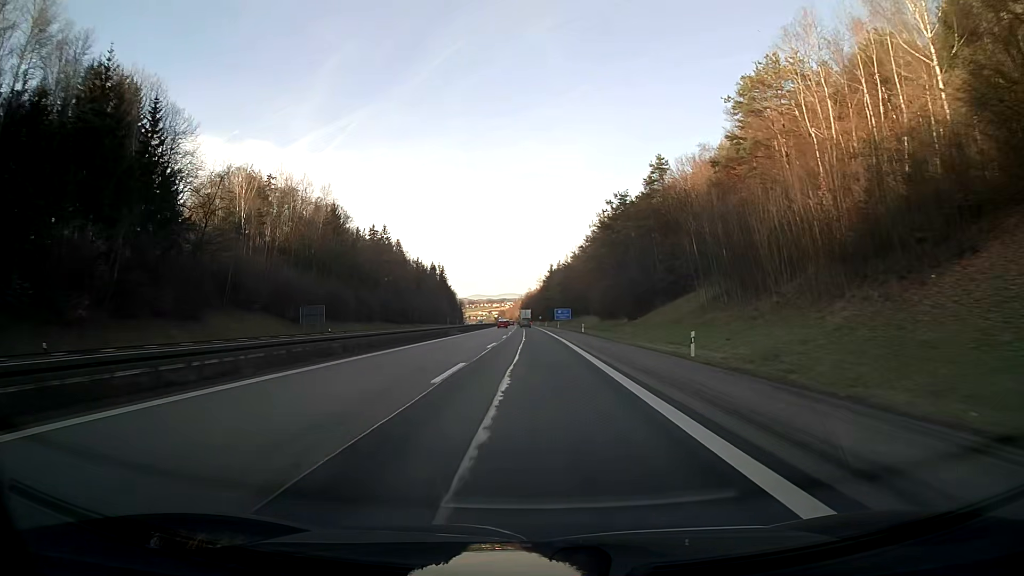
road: motorway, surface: asphalt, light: Day
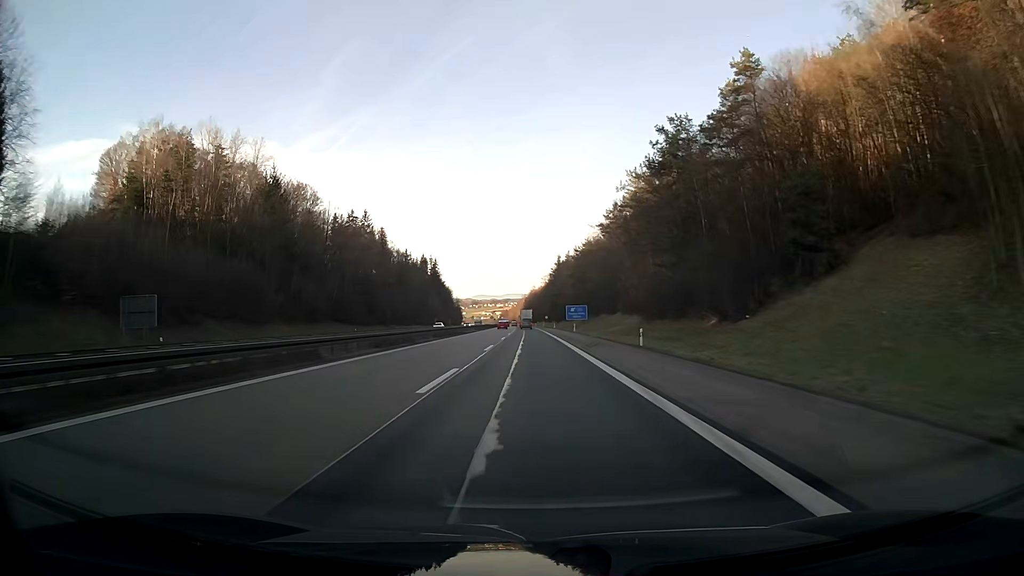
(-0.1, +38.1) m; 0°
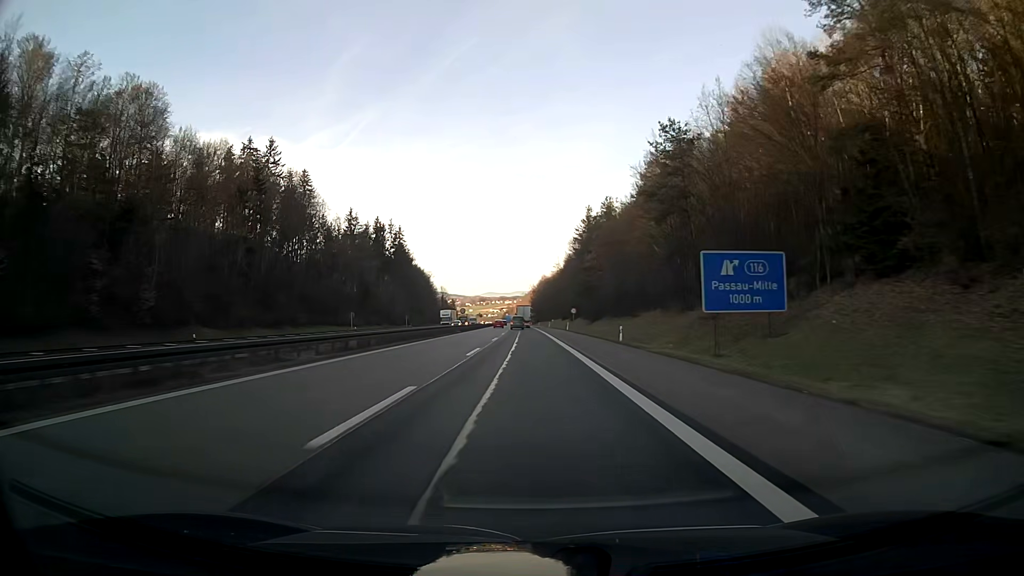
(-0.6, +95.4) m; -1°
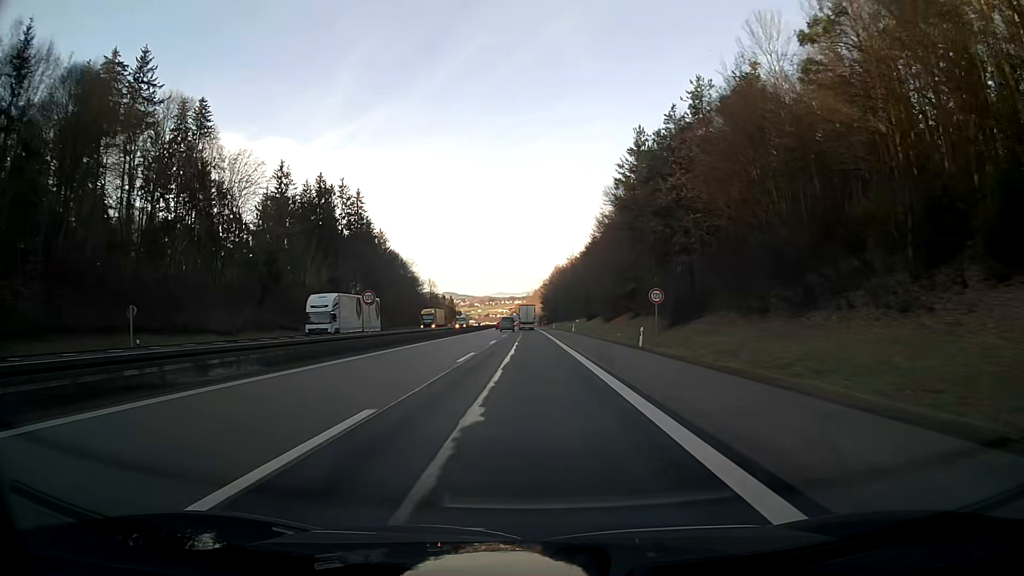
(-0.4, +57.2) m; -1°
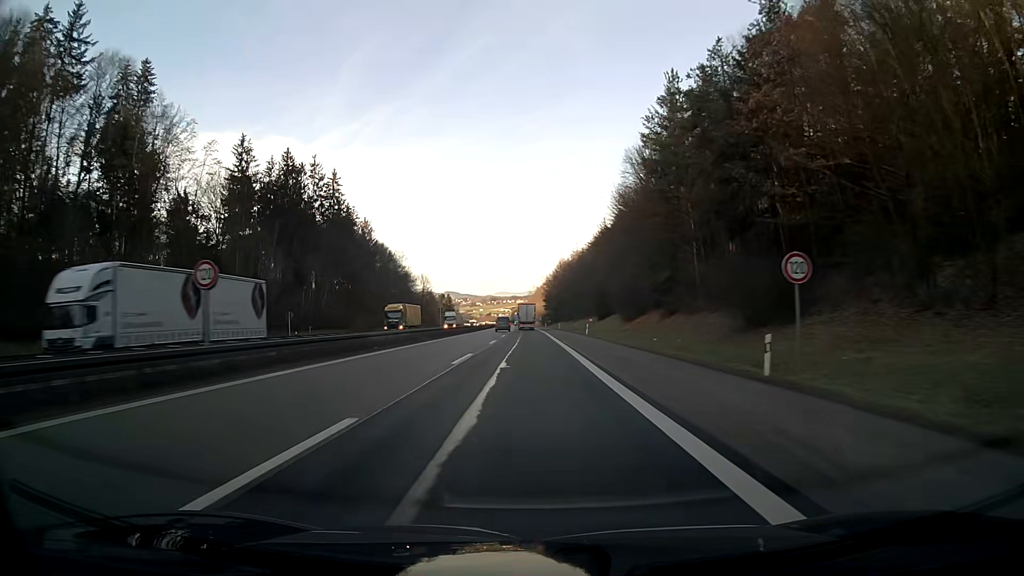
(0.0, +19.1) m; 0°
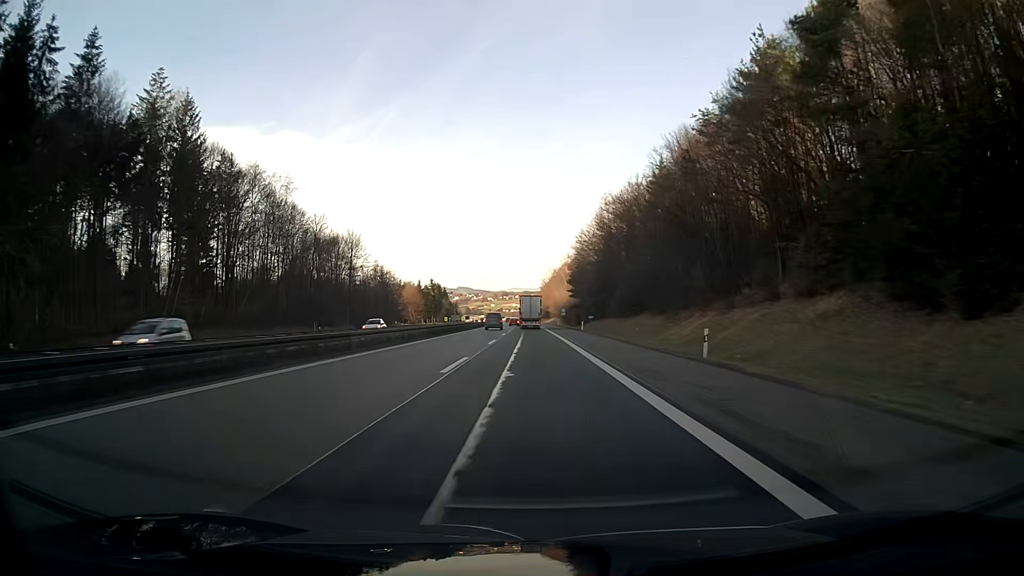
(-1.0, +94.5) m; -1°
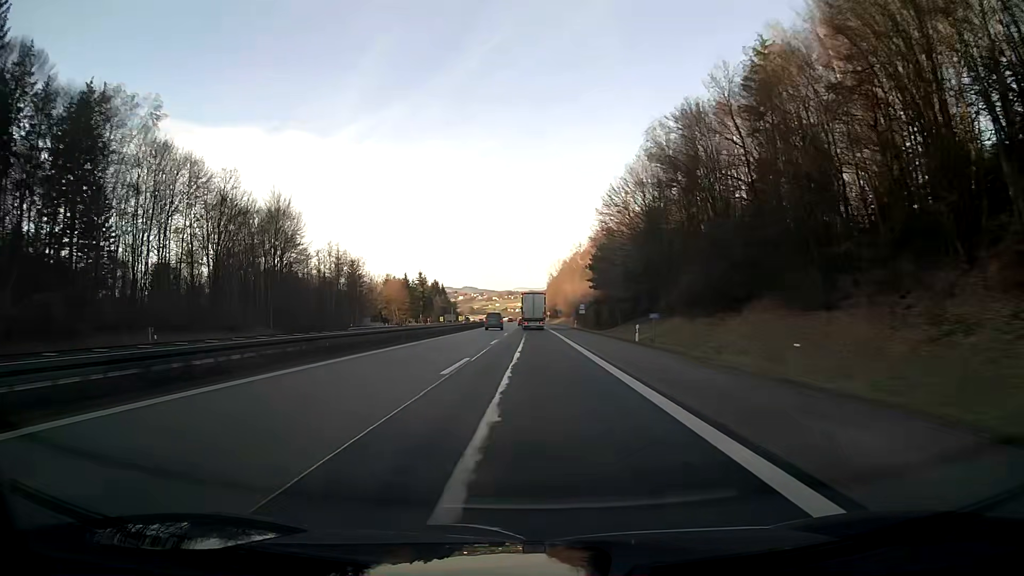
(-0.1, +36.4) m; 0°
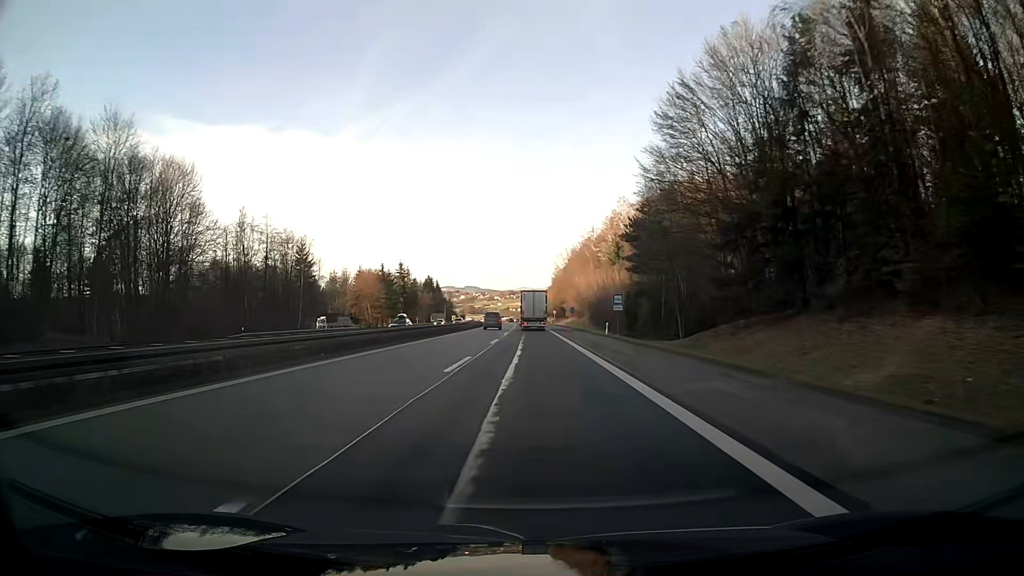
(-0.1, +35.4) m; 0°
